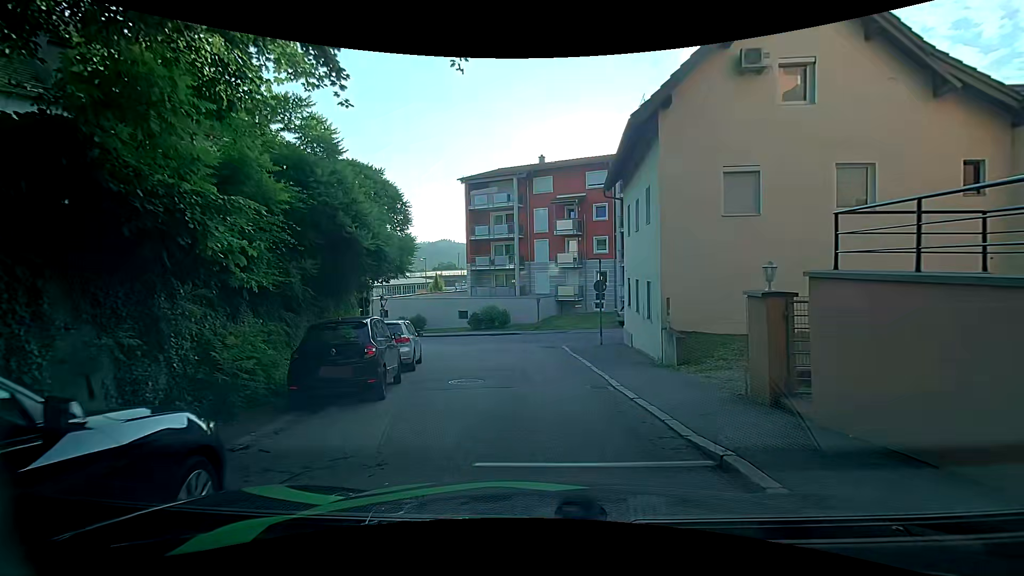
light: Day
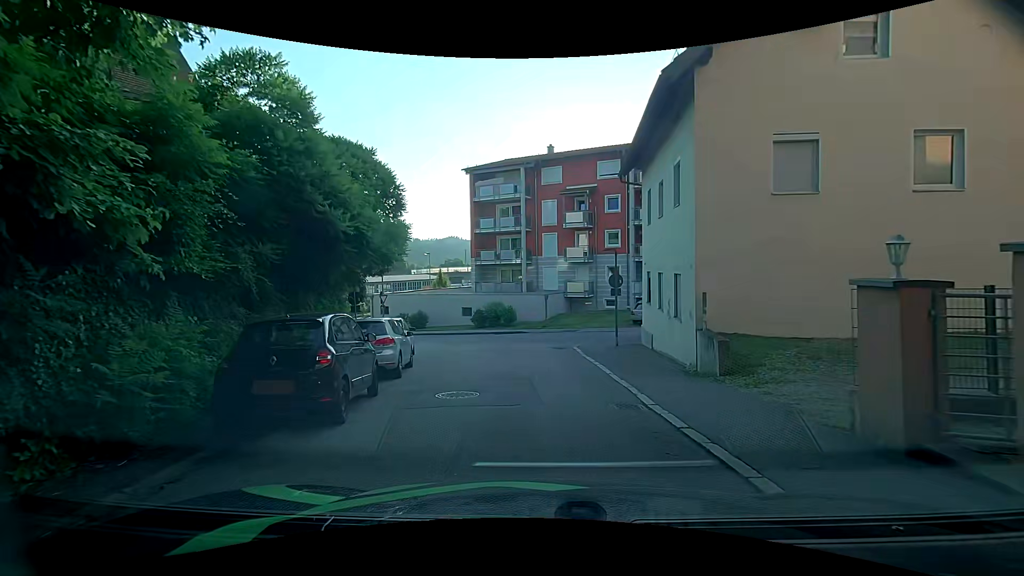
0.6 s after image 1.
(-0.1, +2.3) m; -2°
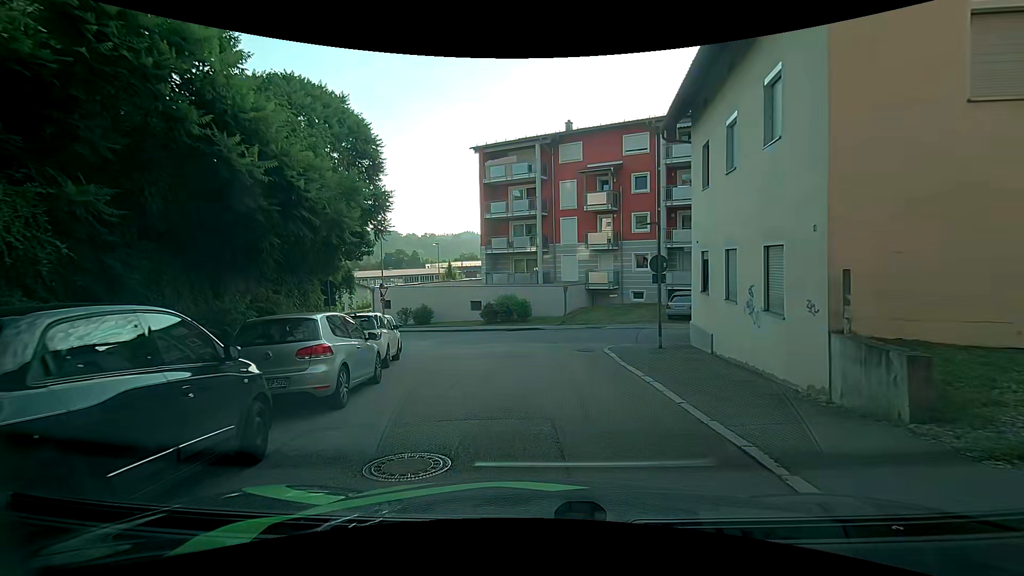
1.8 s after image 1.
(0.0, +4.5) m; -1°
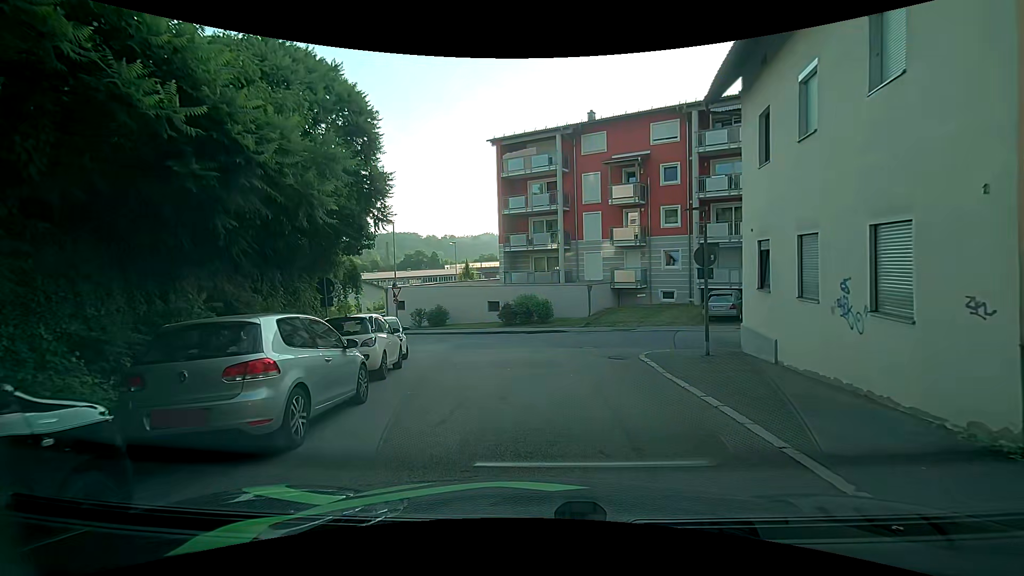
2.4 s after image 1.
(-0.1, +2.2) m; -4°
